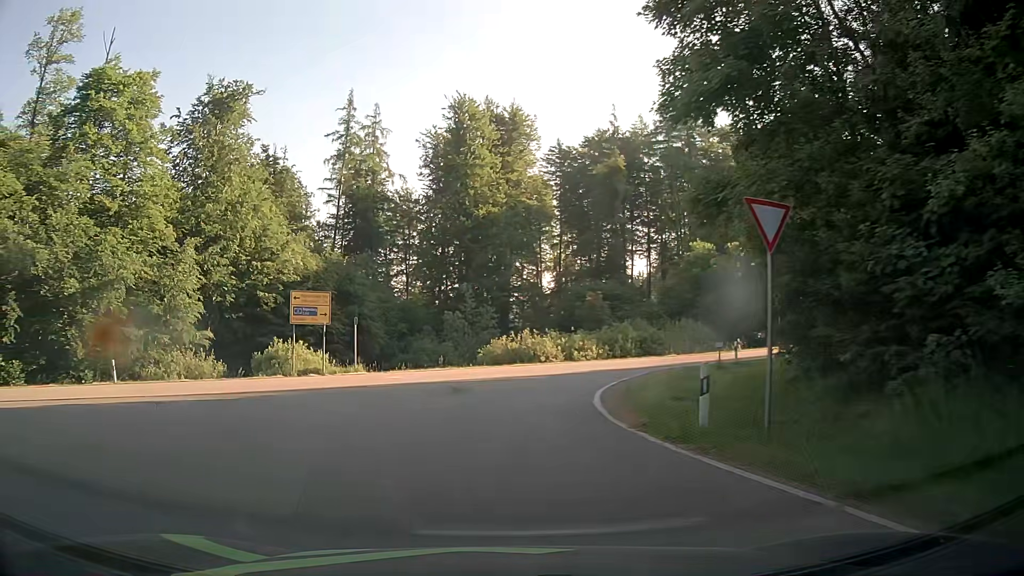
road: tertiary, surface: asphalt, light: Day
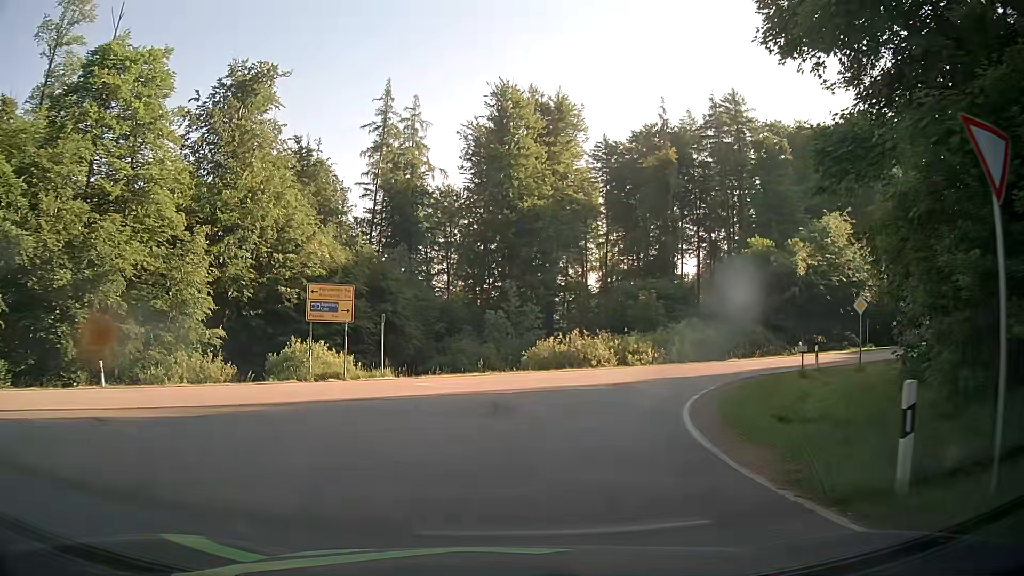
(-0.2, +4.1) m; -5°
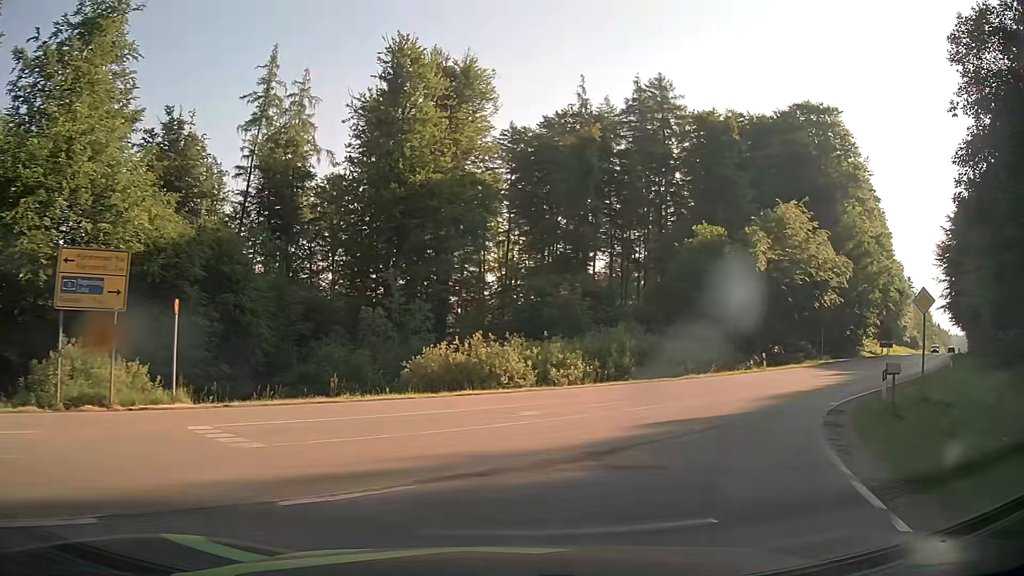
(+0.5, +11.4) m; +9°
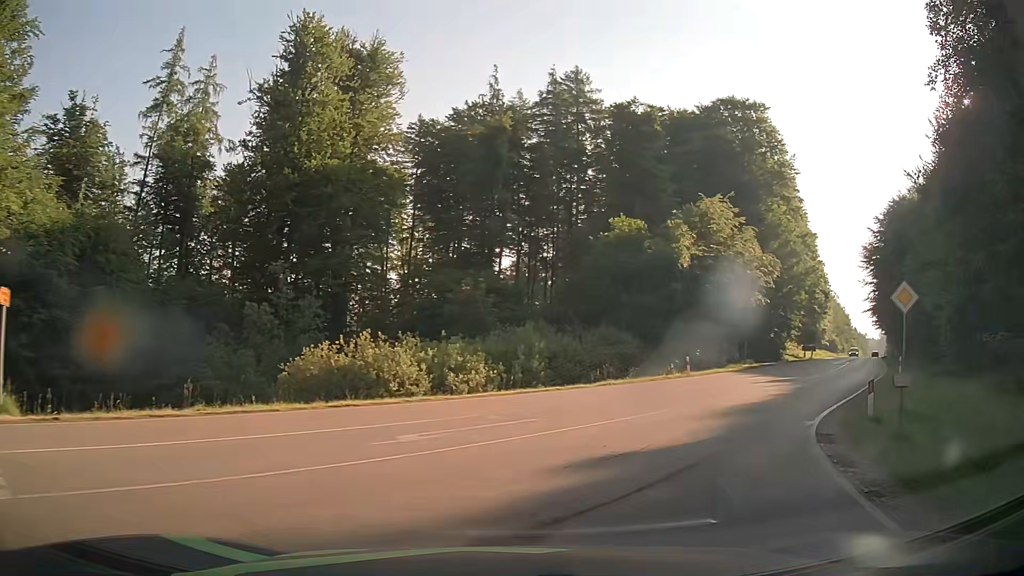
(+0.3, +3.8) m; +8°
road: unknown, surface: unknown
